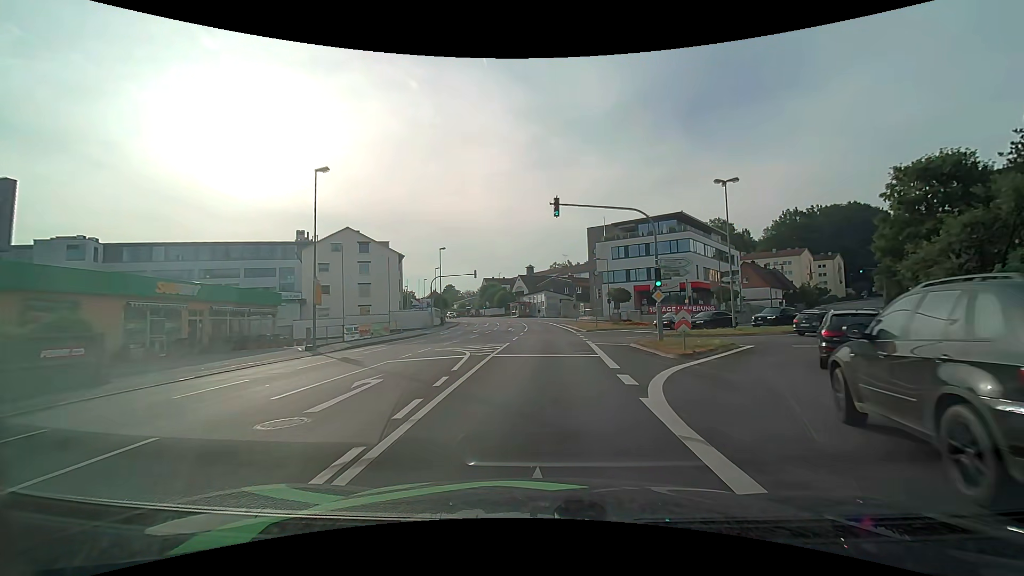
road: tertiary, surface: asphalt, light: Day
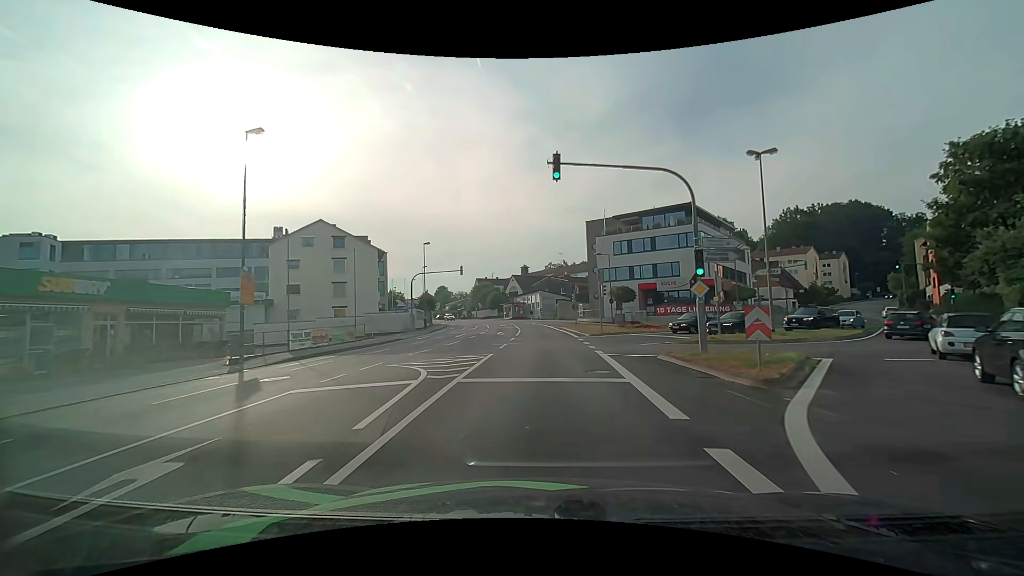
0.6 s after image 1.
(0.0, +6.3) m; +1°
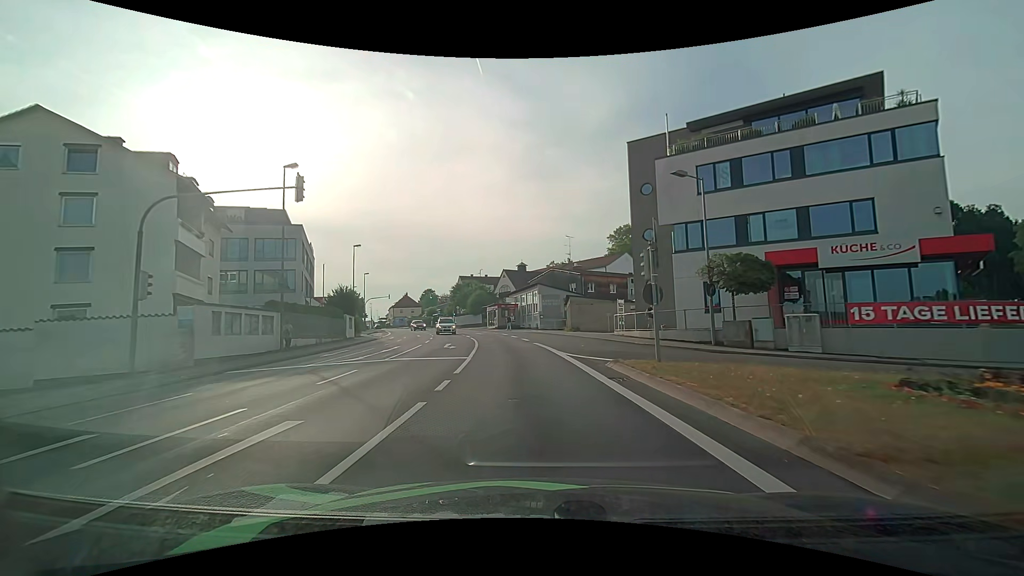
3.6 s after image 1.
(+0.3, +33.1) m; 0°
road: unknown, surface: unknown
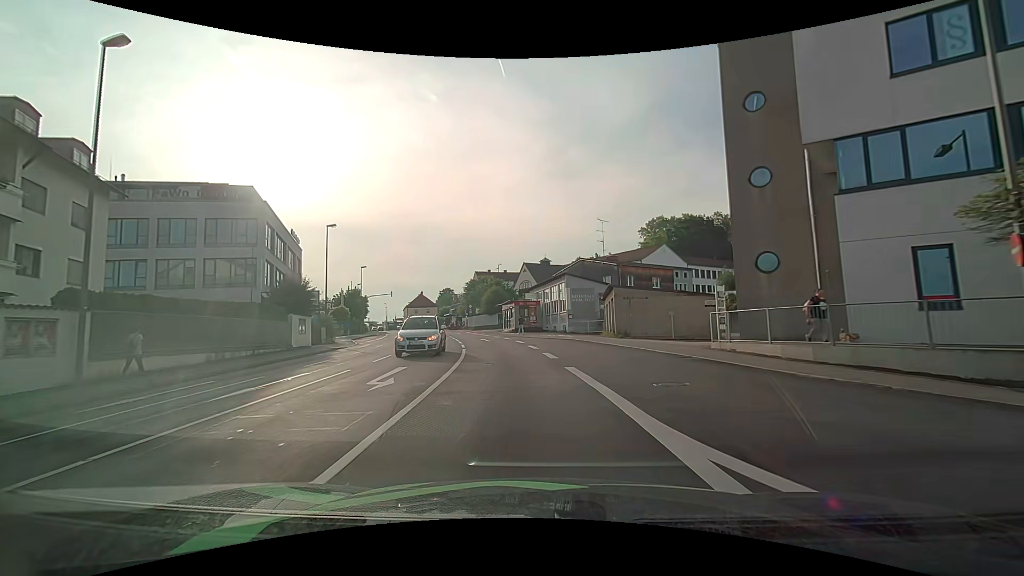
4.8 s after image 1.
(-0.3, +13.5) m; -2°
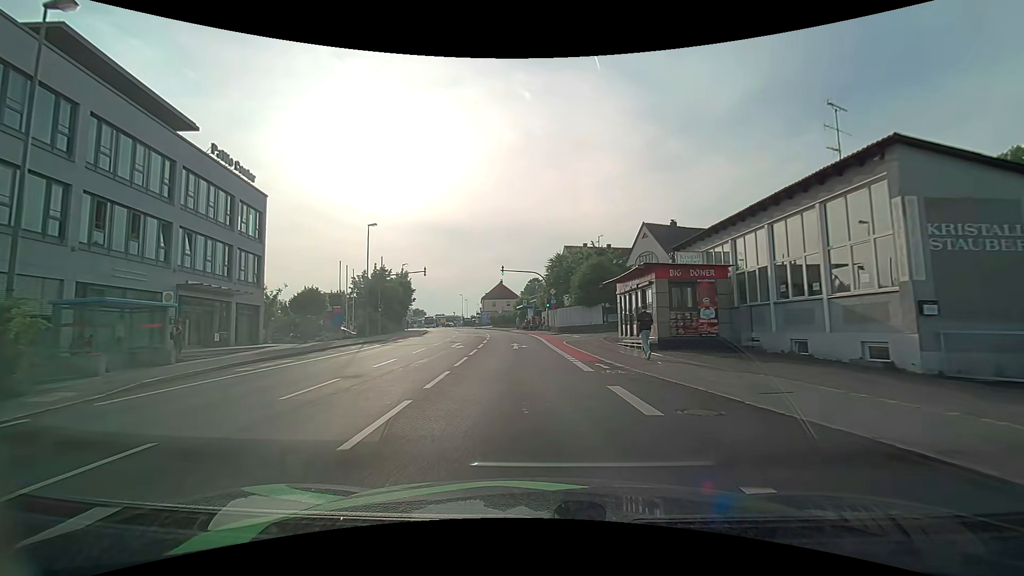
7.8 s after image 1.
(-3.1, +33.2) m; -11°
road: tertiary_link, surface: asphalt
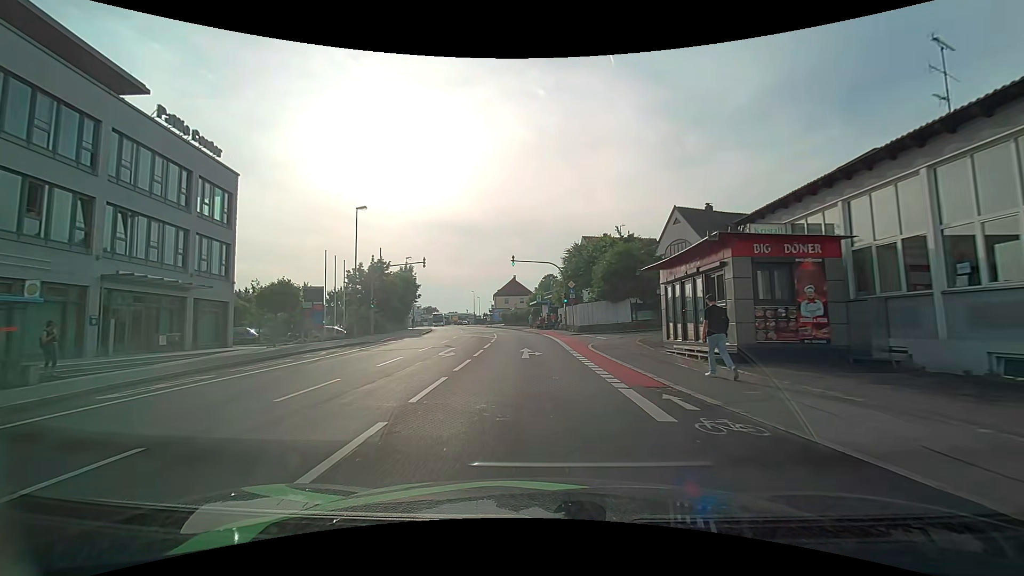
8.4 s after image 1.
(-0.1, +6.5) m; -2°
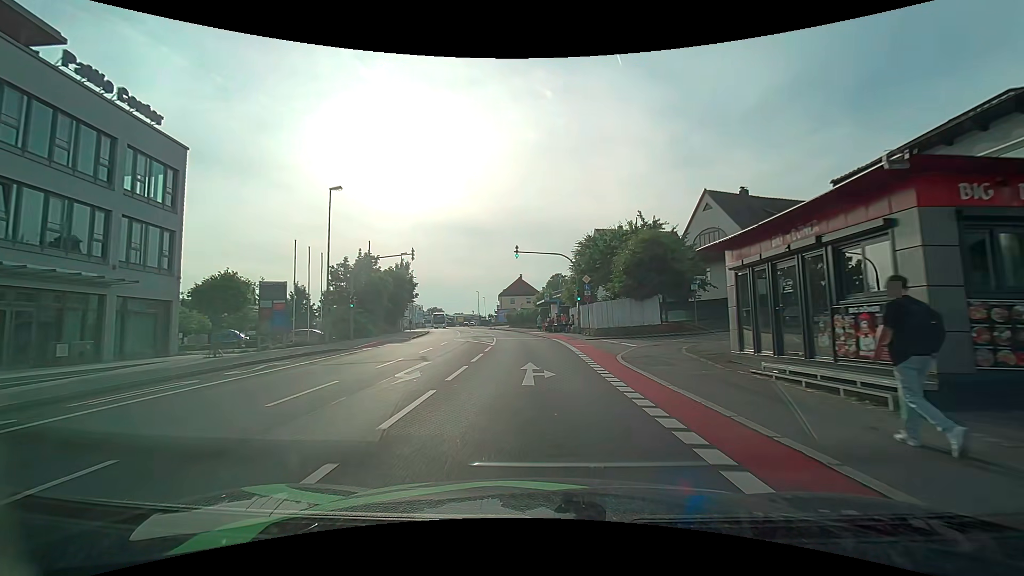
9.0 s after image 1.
(-0.1, +6.4) m; -1°
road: tertiary
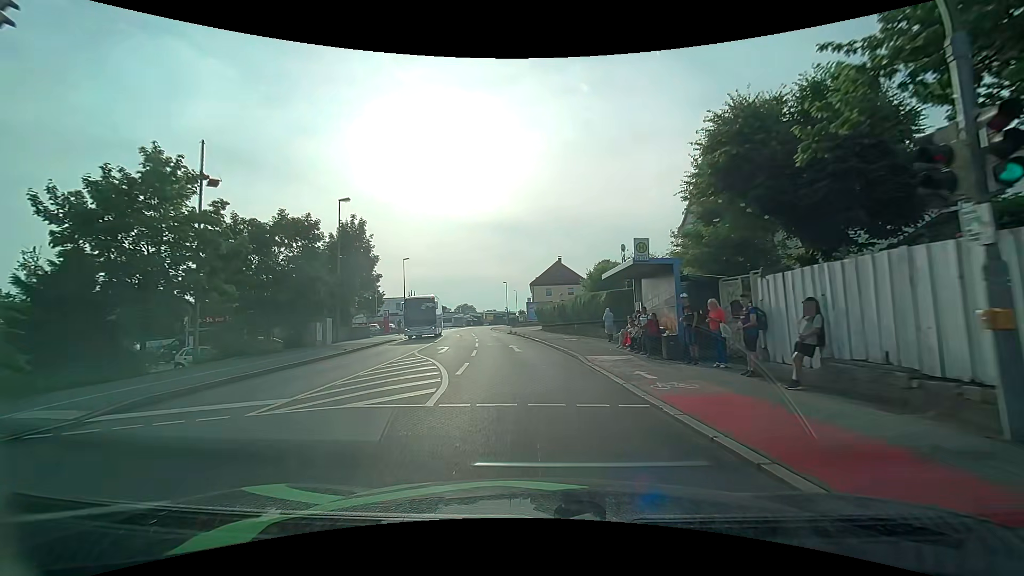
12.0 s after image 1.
(-1.1, +30.7) m; -4°
(0, +10) (-1, +20) (-2, +30) (-3, +40) (-5, +50) (-7, +60) (-8, +69) (-10, +79) (-11, +89) (-12, +99) m
